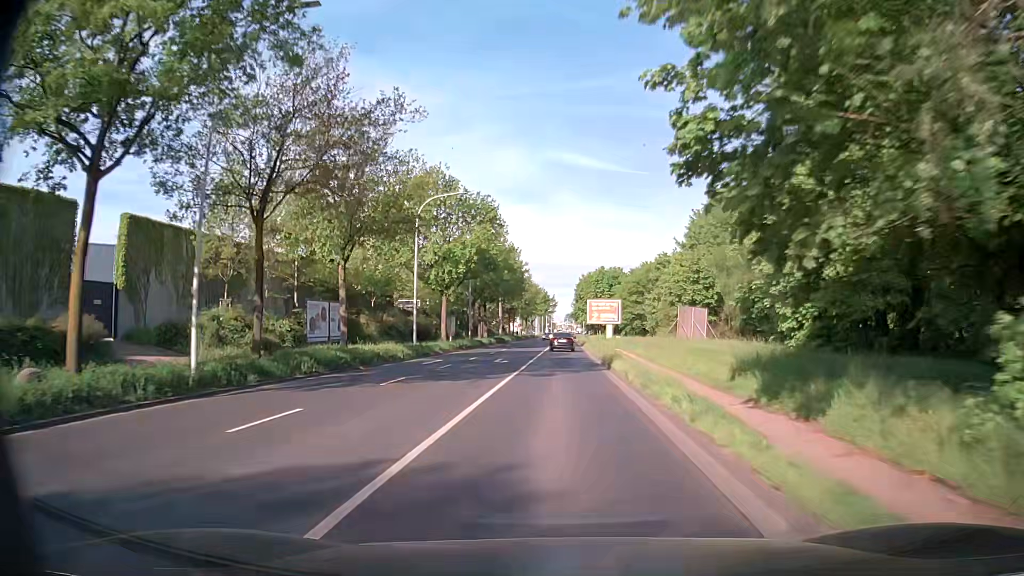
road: secondary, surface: asphalt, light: Day
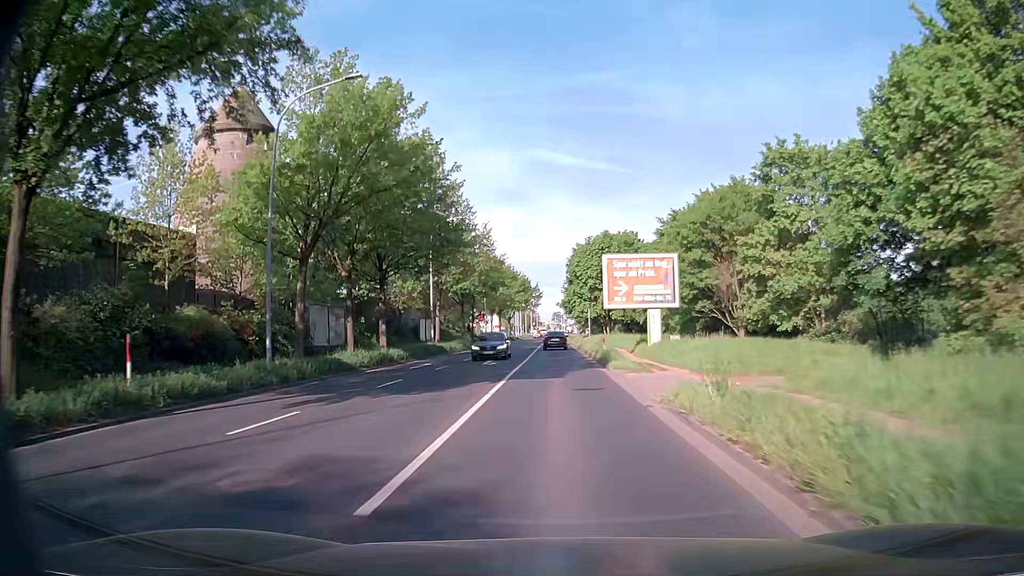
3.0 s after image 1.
(+0.8, +44.6) m; +1°
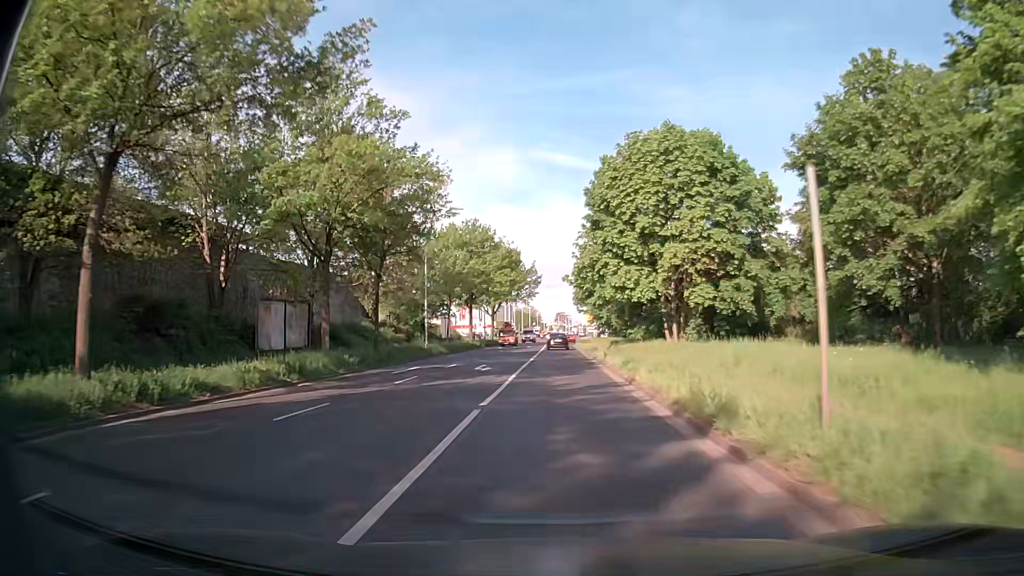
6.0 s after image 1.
(-0.1, +43.6) m; 0°
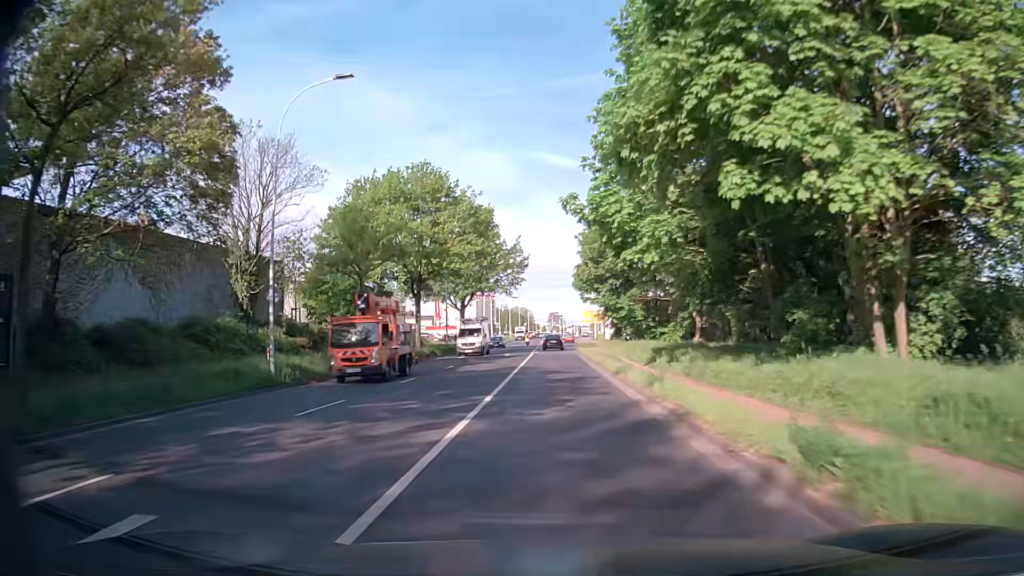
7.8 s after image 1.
(-0.1, +25.6) m; +1°
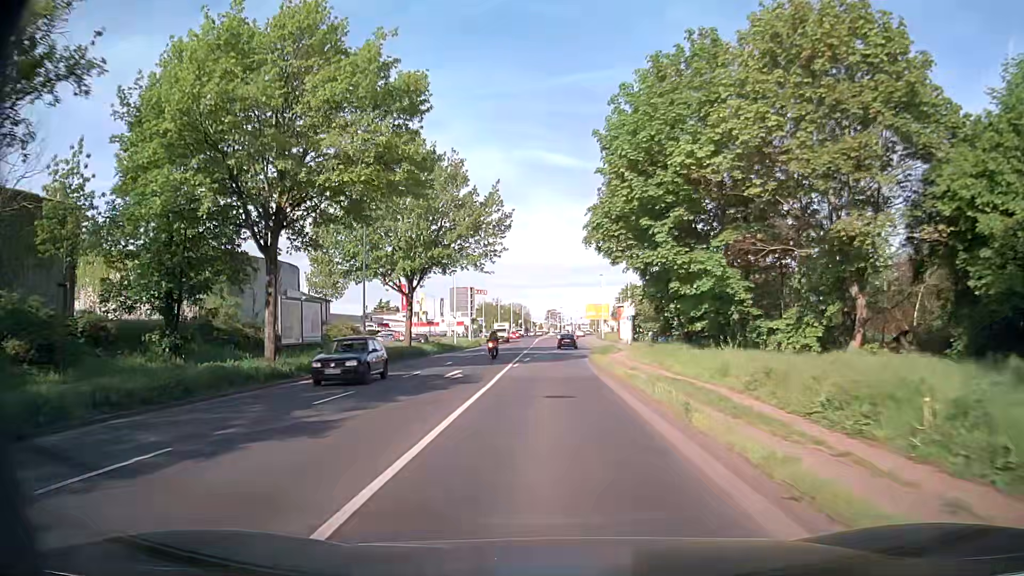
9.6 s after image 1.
(-0.3, +25.3) m; 0°
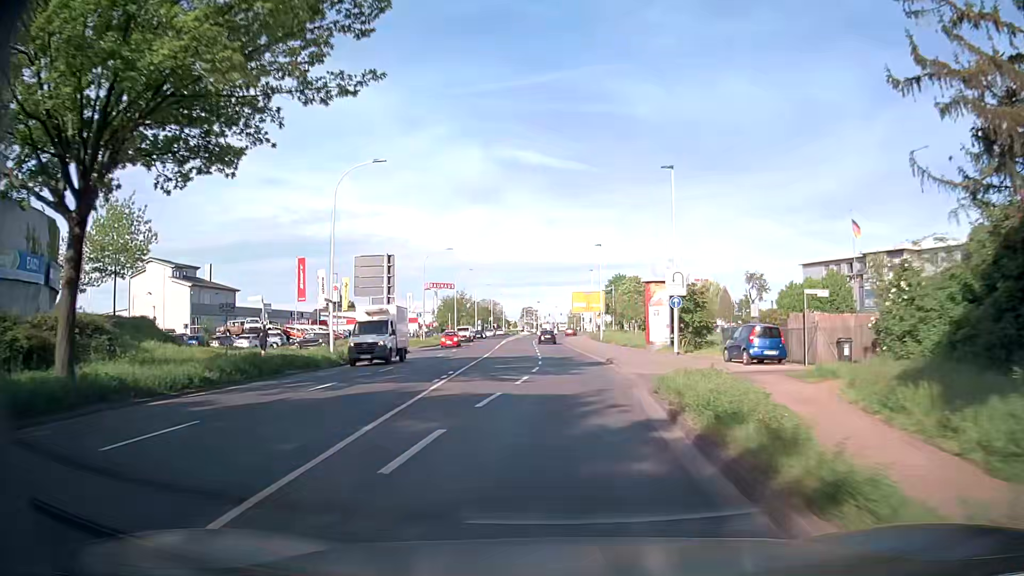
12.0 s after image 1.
(-0.2, +33.7) m; +1°
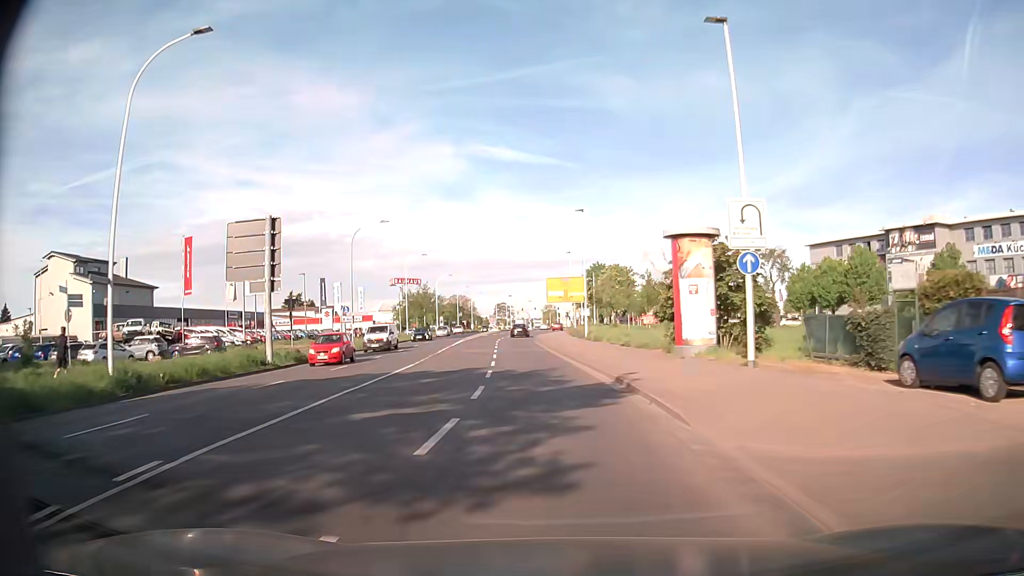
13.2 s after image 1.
(+0.5, +16.9) m; +3°
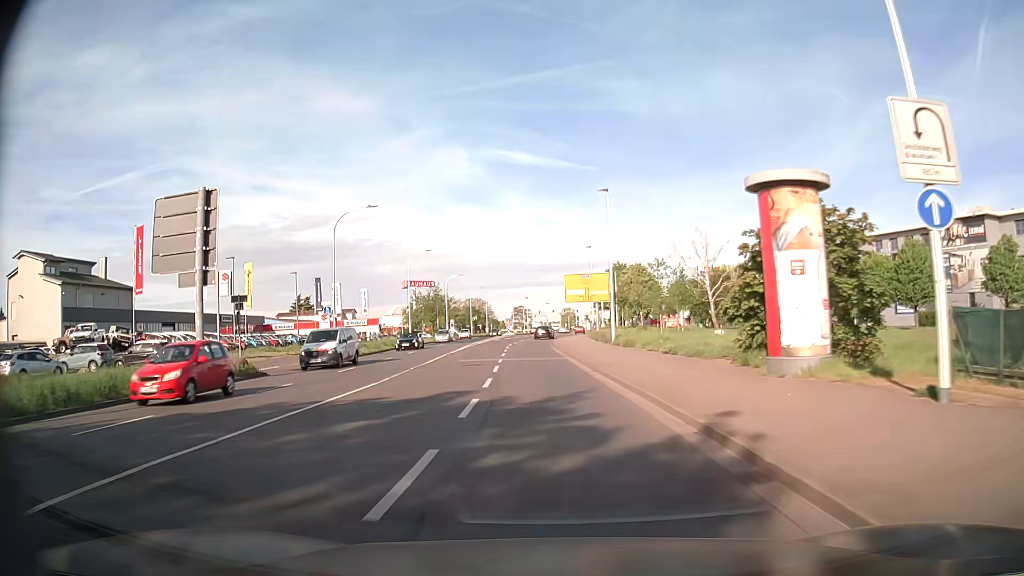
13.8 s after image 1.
(-0.1, +8.5) m; -1°
(0, +10) (-1, +20) (-2, +30) (-2, +40) (-2, +50) (-3, +60) (-2, +70) (-1, +80) (0, +90) (0, +100) m
